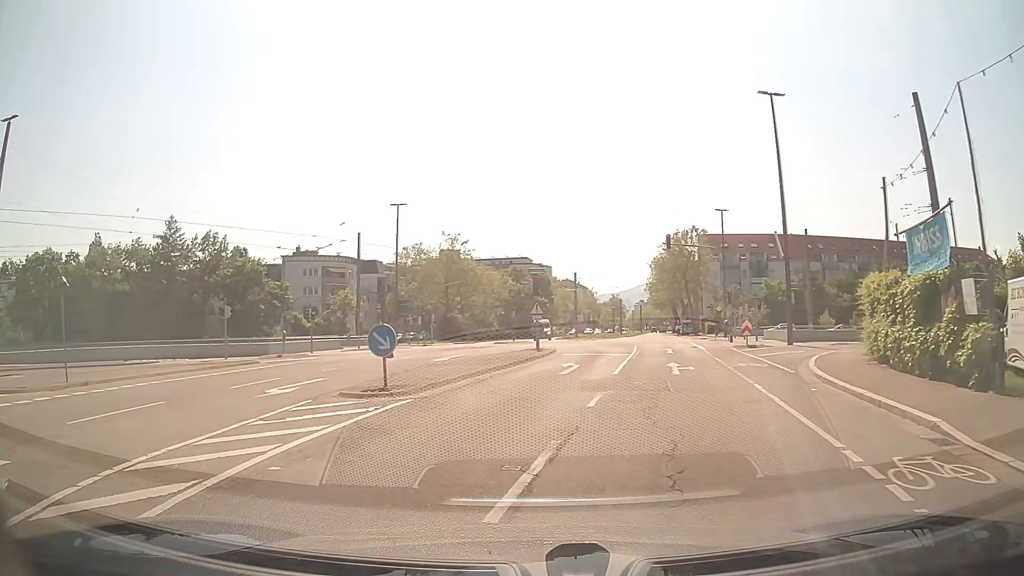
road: tertiary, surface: asphalt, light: Day
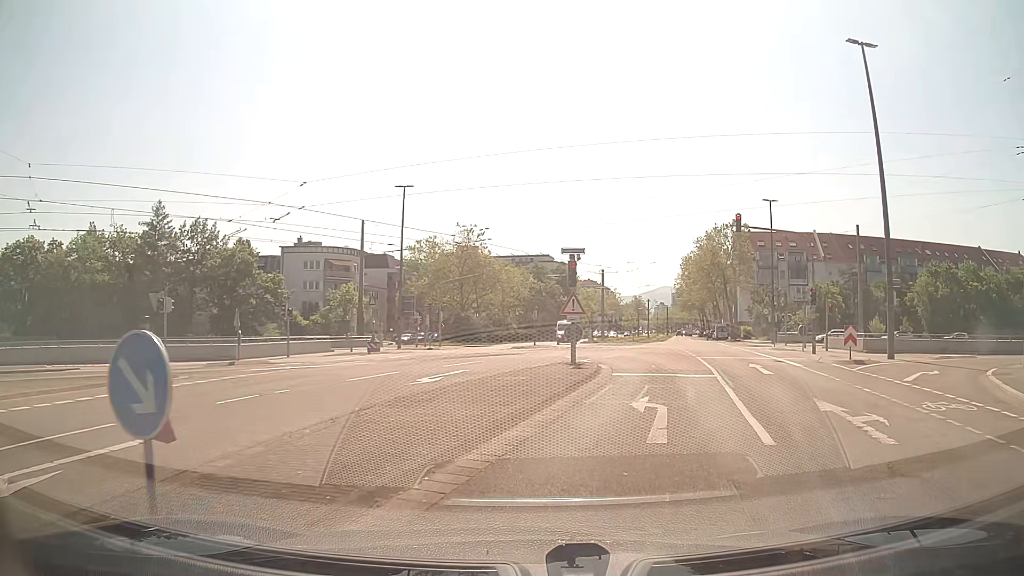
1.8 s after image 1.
(-0.3, +9.0) m; 0°
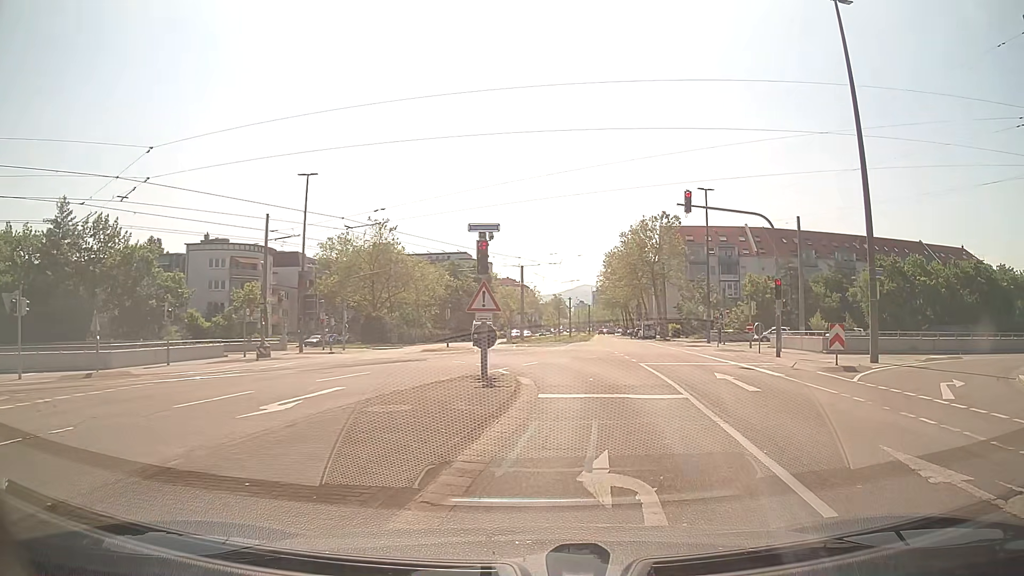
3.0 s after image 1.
(+0.3, +5.2) m; +7°
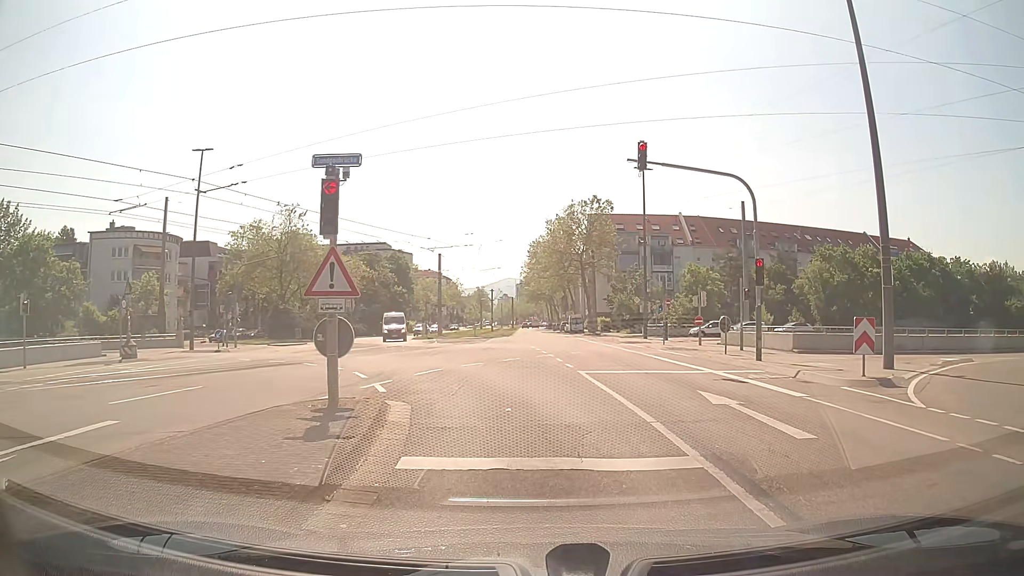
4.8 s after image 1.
(+0.4, +6.2) m; +6°
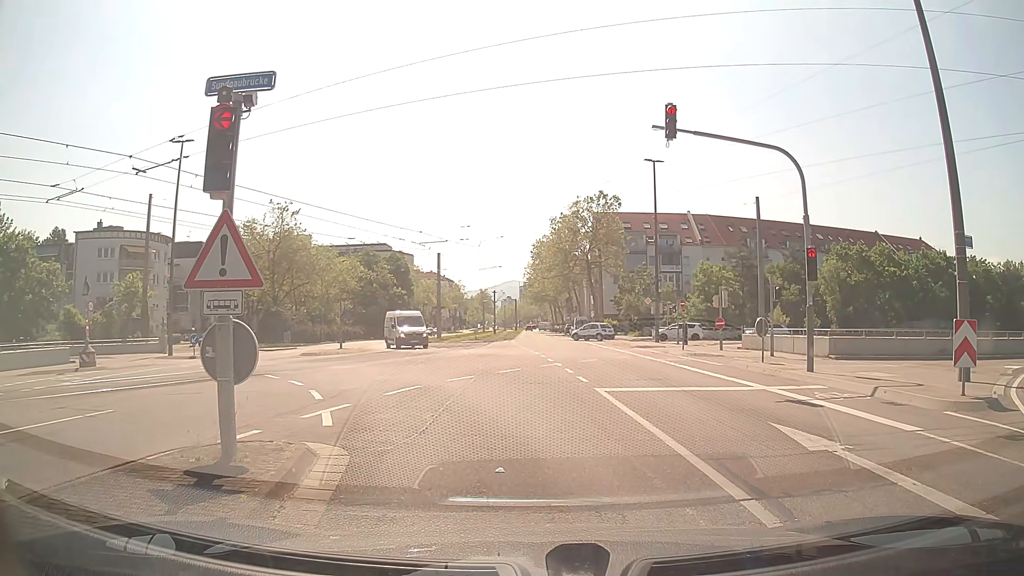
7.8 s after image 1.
(0.0, +3.4) m; -2°
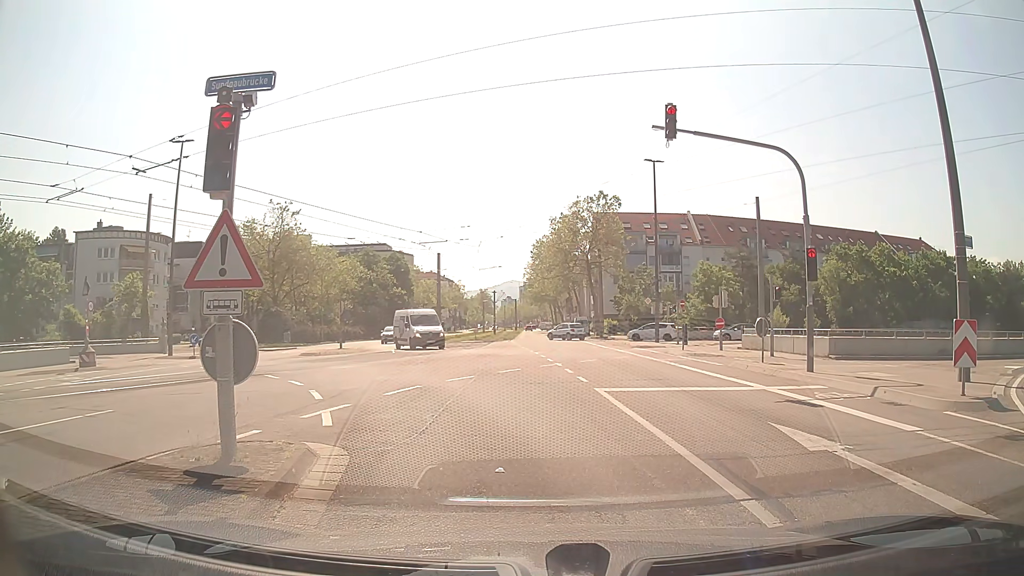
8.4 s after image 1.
(0.0, 0.0) m; 0°
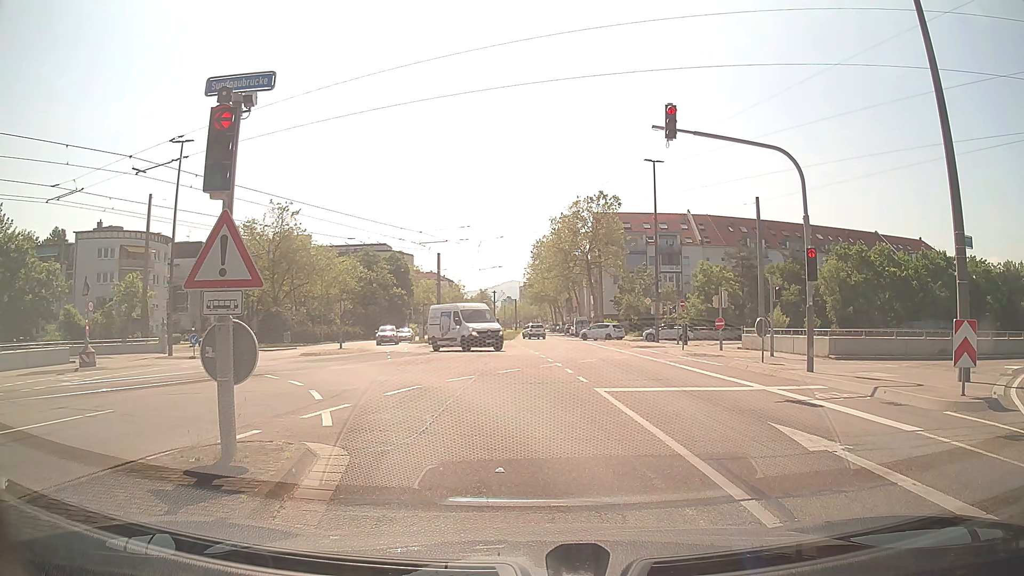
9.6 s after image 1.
(0.0, 0.0) m; 0°
